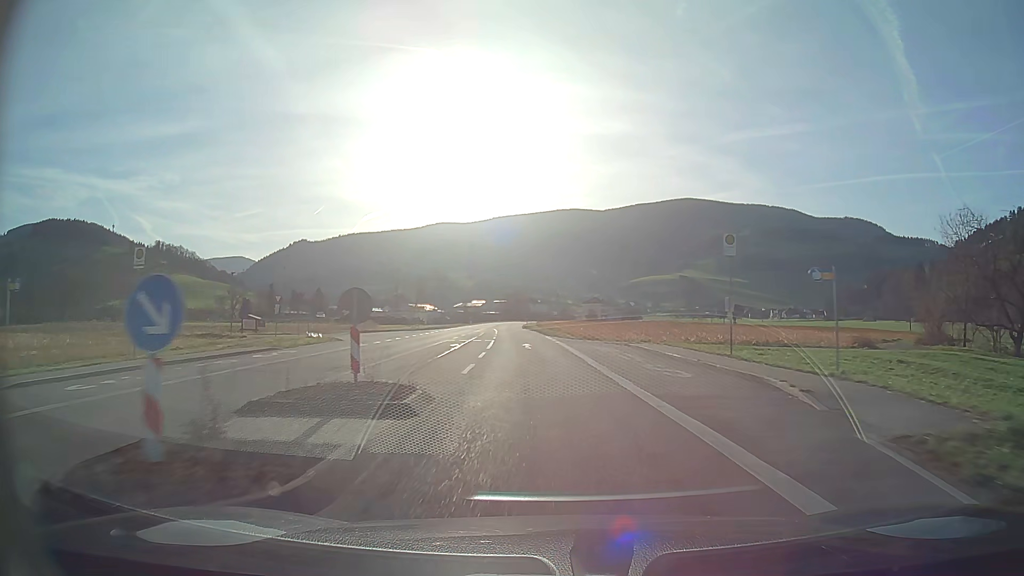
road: secondary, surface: asphalt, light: Day
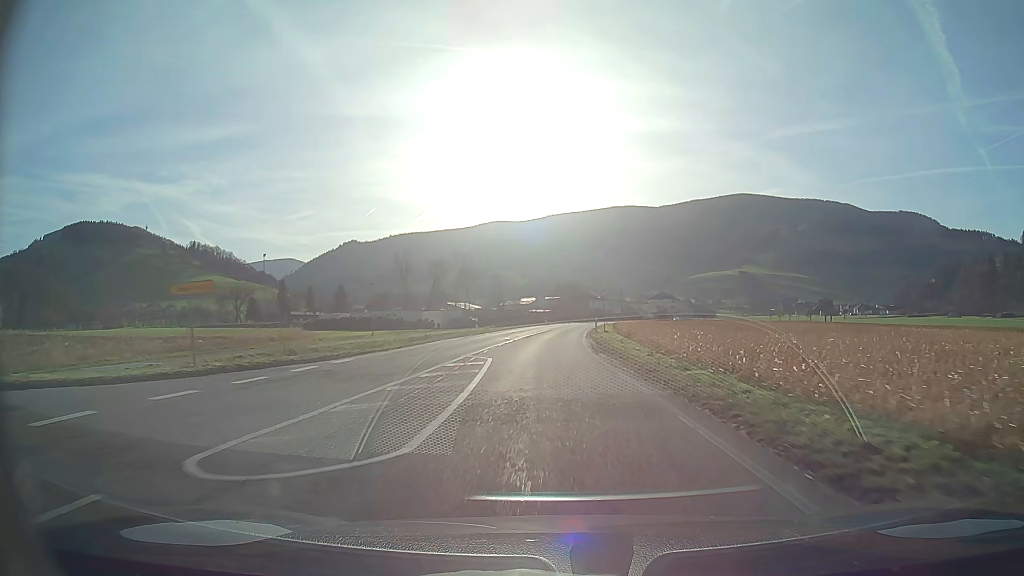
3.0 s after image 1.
(-2.6, +51.8) m; -4°
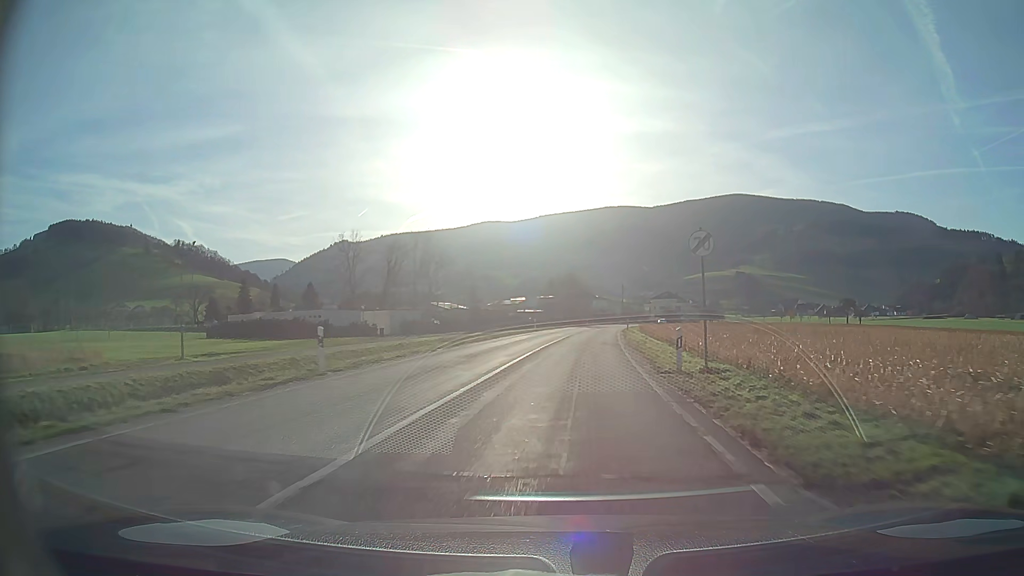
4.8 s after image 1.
(+0.1, +31.2) m; +1°
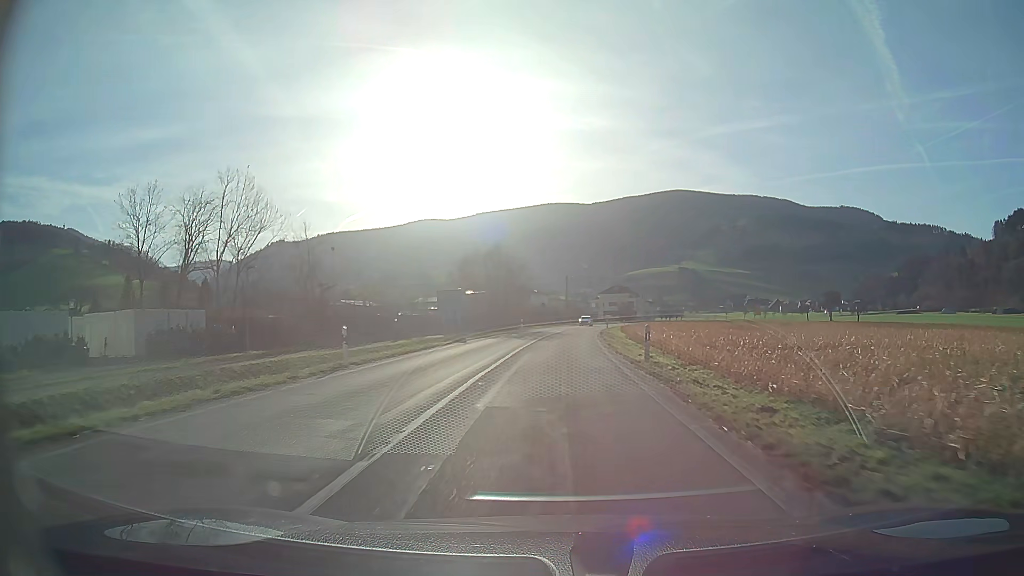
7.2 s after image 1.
(+2.1, +41.5) m; +5°
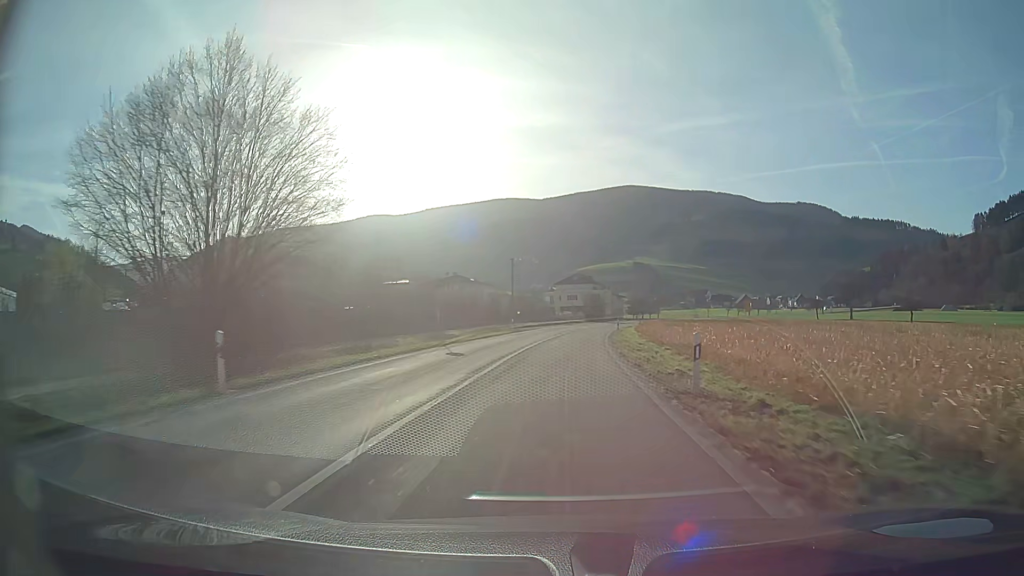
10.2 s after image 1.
(+1.9, +53.5) m; +4°
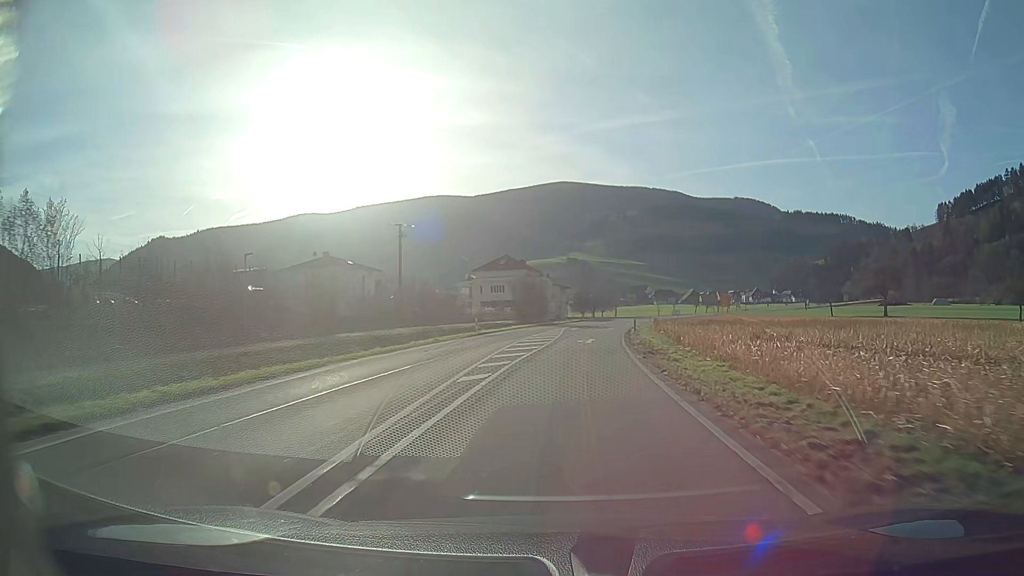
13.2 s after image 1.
(+2.7, +55.1) m; +6°
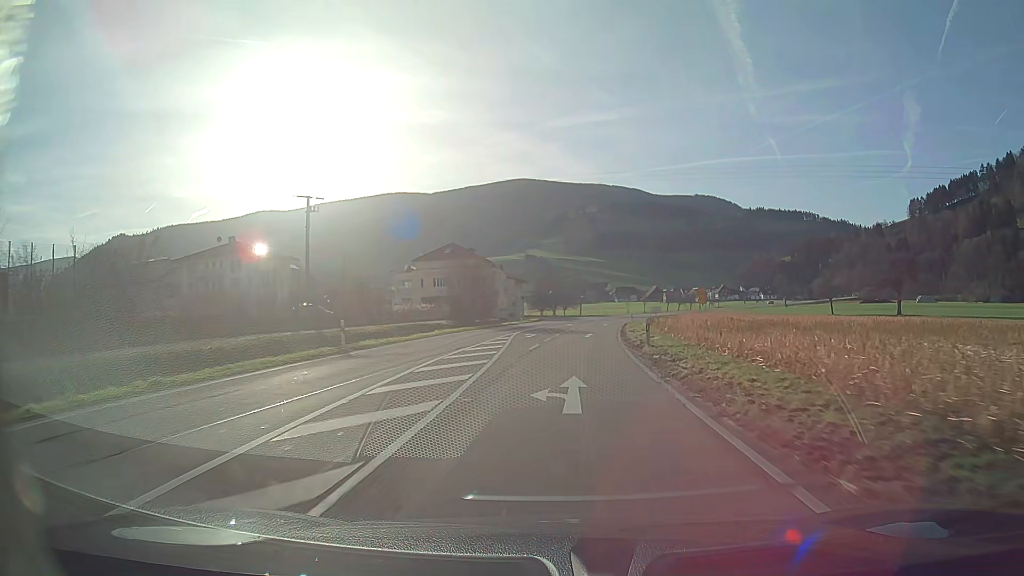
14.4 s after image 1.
(+0.6, +22.0) m; +3°
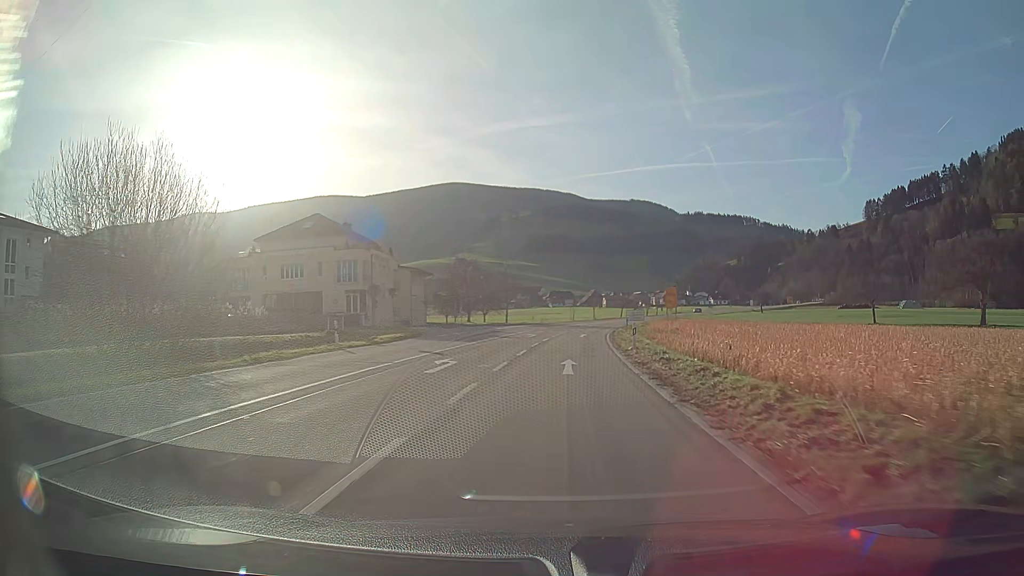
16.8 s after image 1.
(+2.3, +43.4) m; +6°
